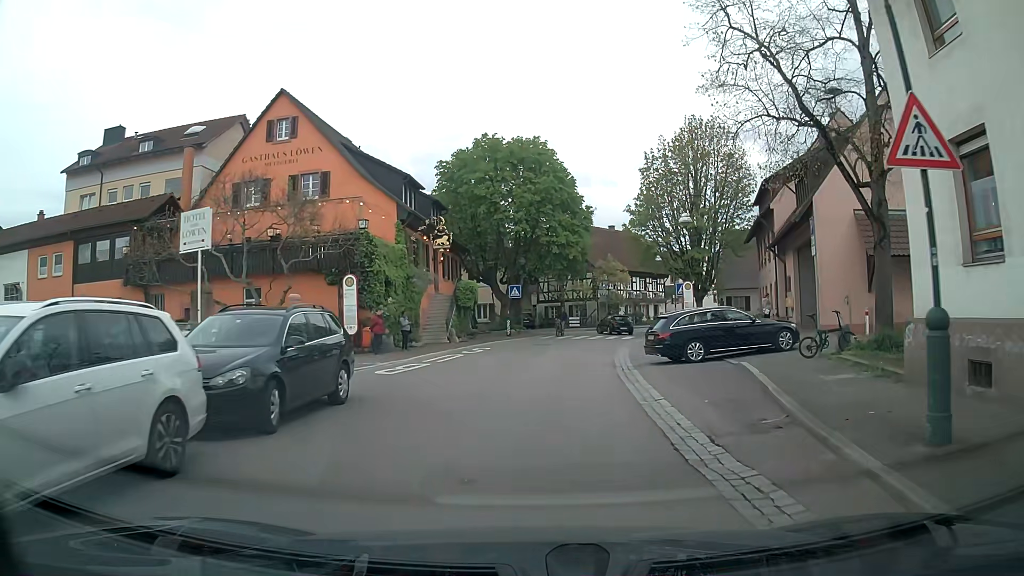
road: tertiary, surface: asphalt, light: Day
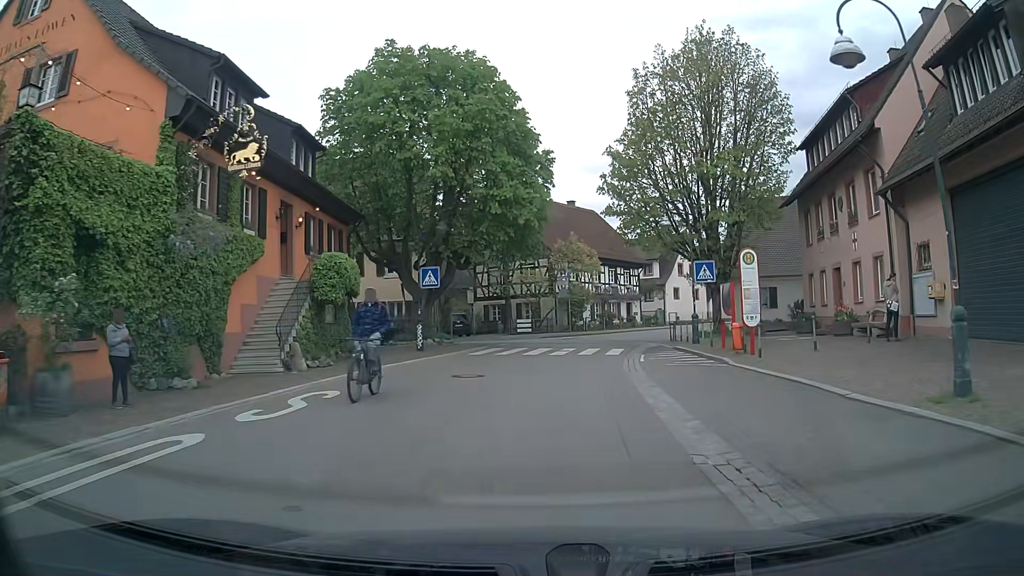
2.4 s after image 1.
(+0.9, +16.7) m; +4°
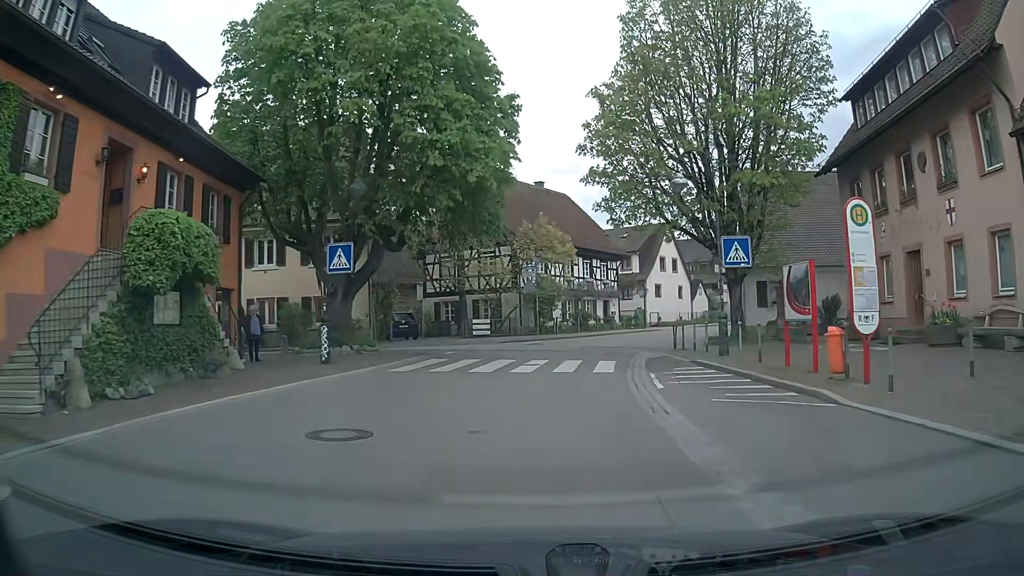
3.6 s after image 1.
(+0.4, +8.2) m; +4°
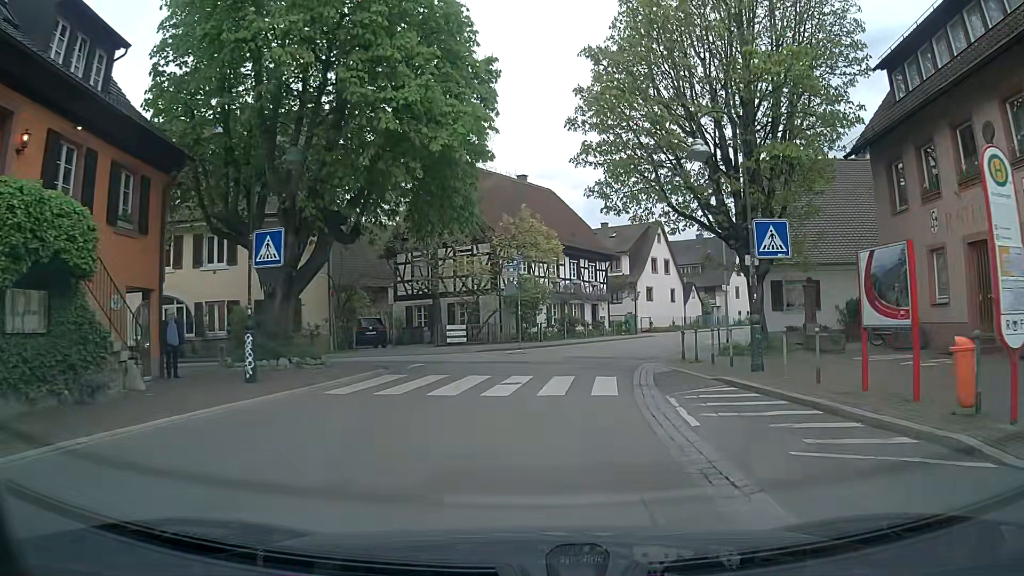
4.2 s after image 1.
(+0.1, +4.0) m; +2°
